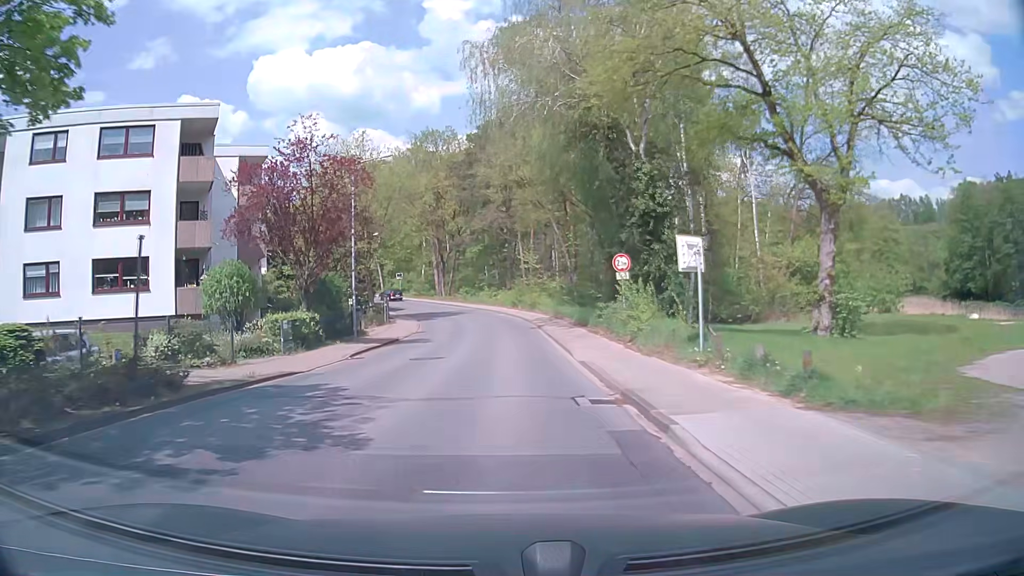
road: tertiary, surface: asphalt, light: Day
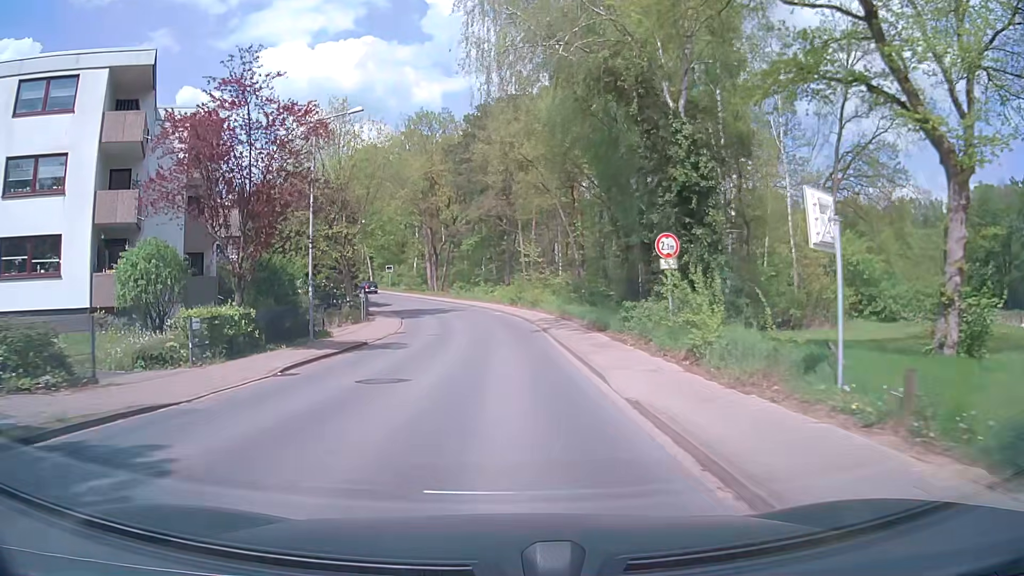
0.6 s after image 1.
(0.0, +6.5) m; 0°
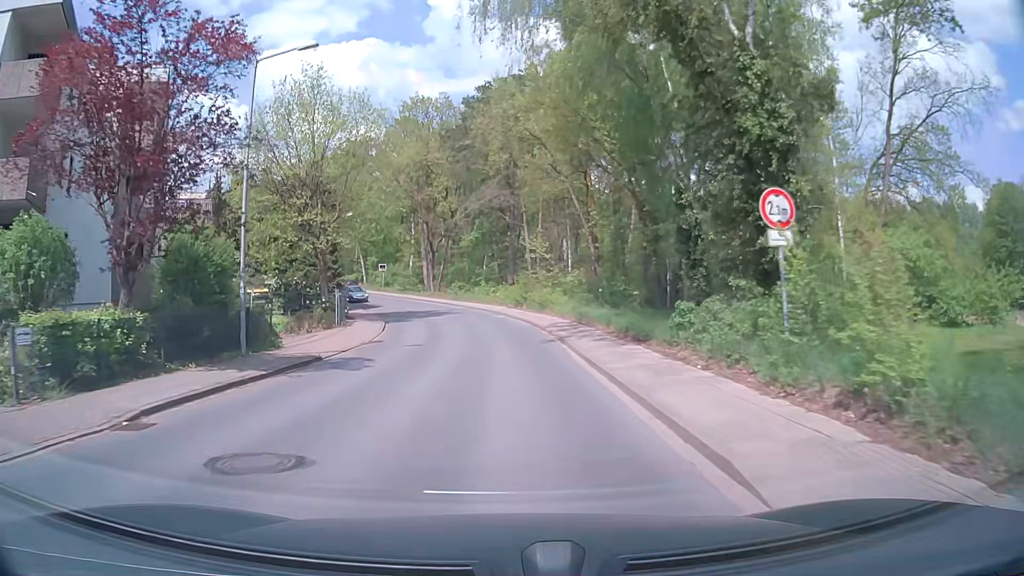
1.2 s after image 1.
(0.0, +6.6) m; 0°
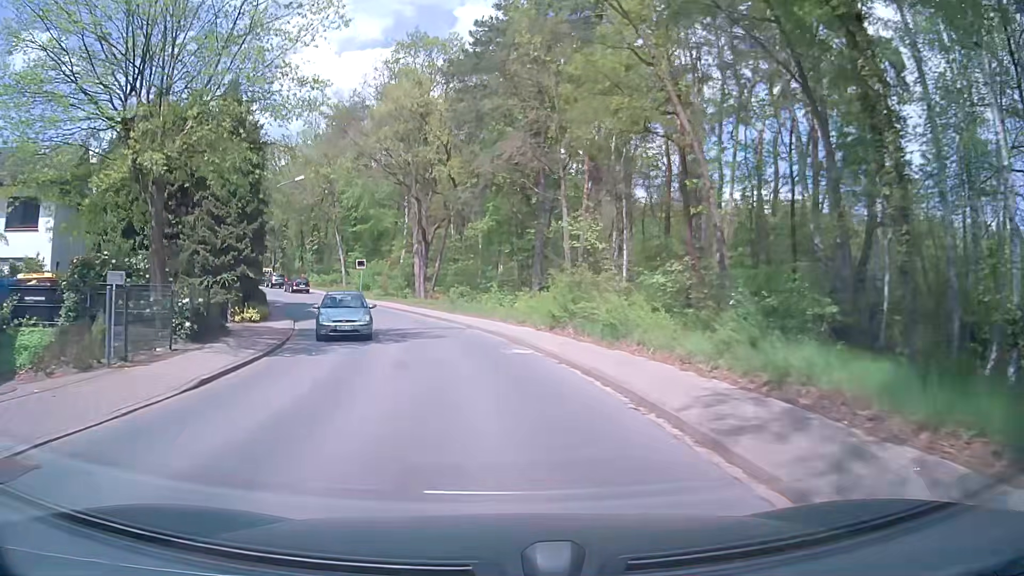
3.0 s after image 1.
(-0.2, +20.1) m; -2°
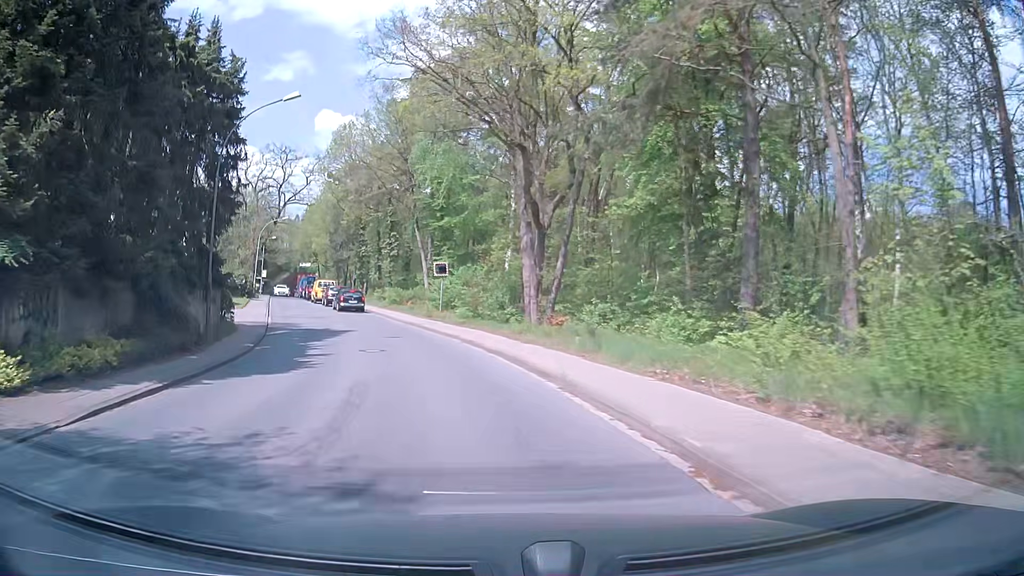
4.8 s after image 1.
(-1.4, +19.8) m; -9°
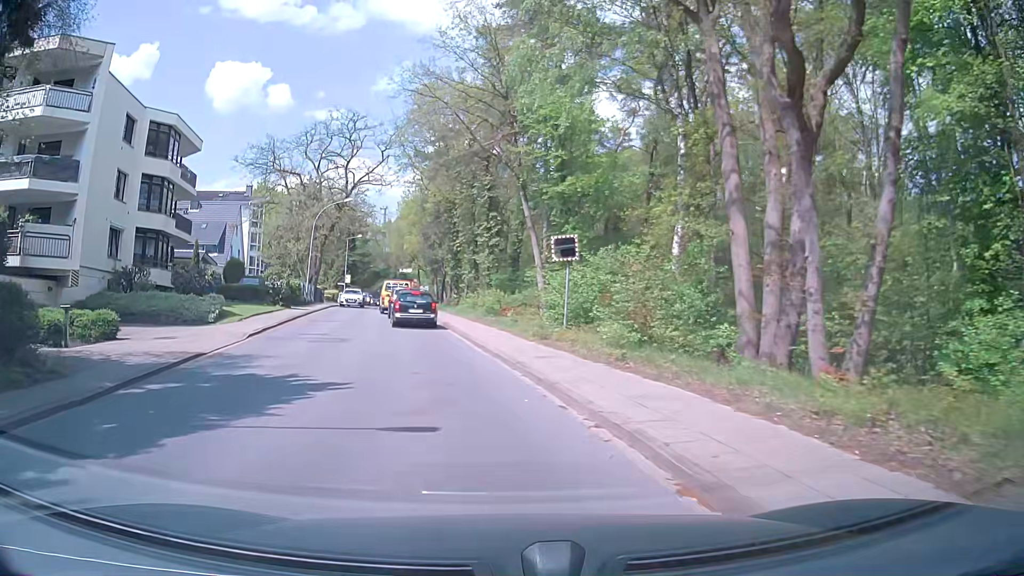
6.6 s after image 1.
(-1.6, +16.5) m; -11°
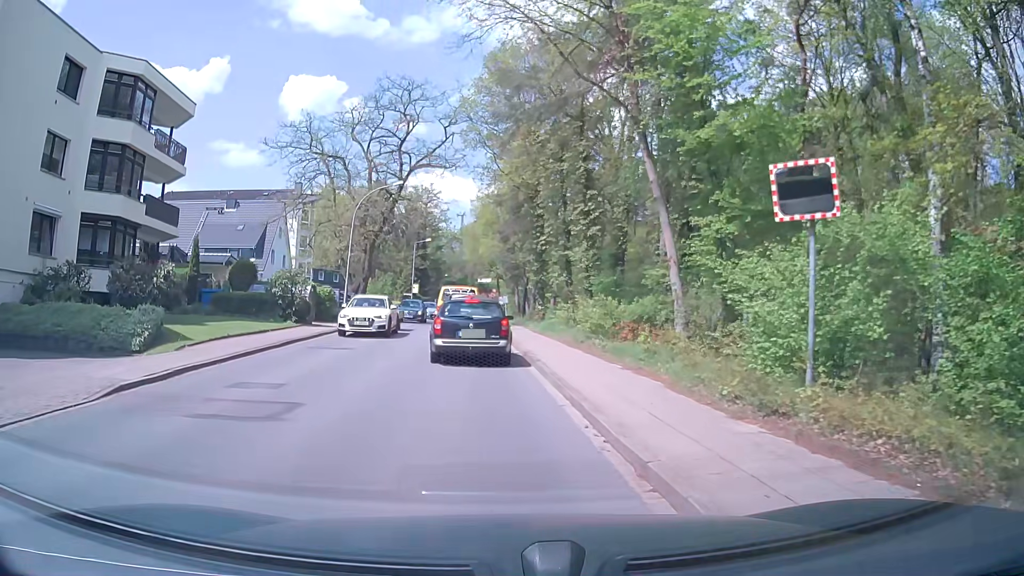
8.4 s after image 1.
(-0.6, +10.9) m; -7°
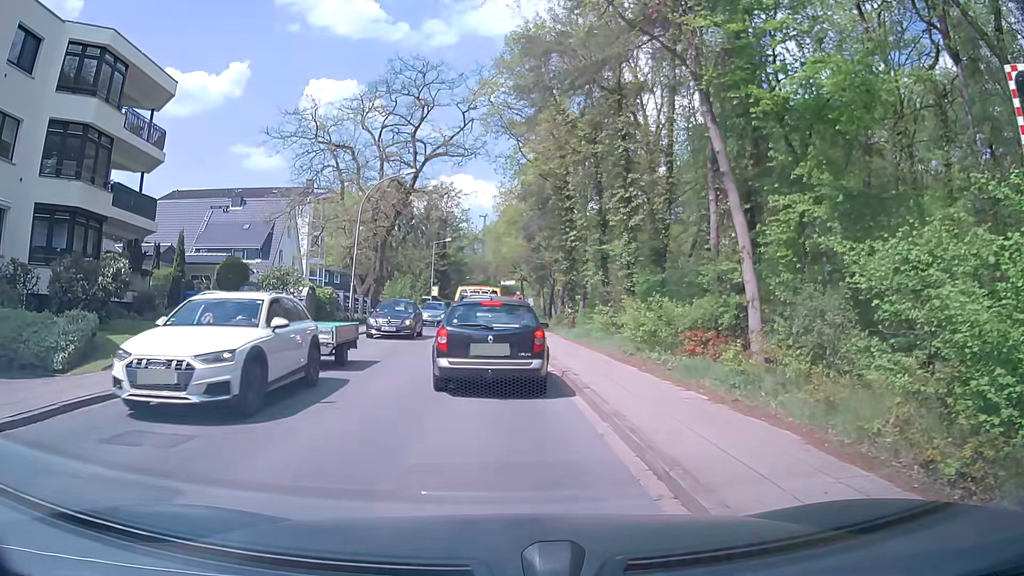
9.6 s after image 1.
(-0.1, +4.0) m; -5°
